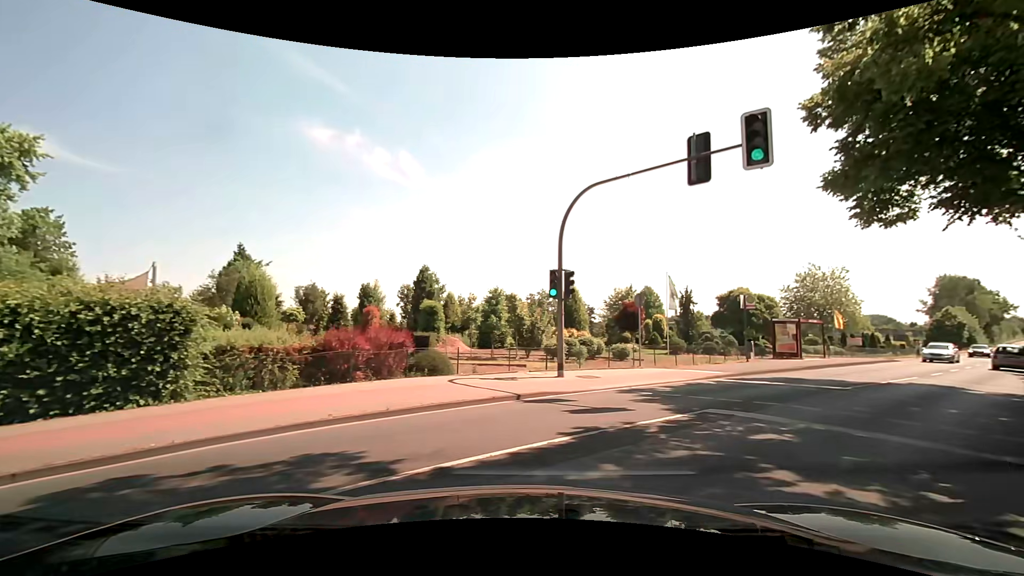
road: residential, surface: asphalt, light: Day
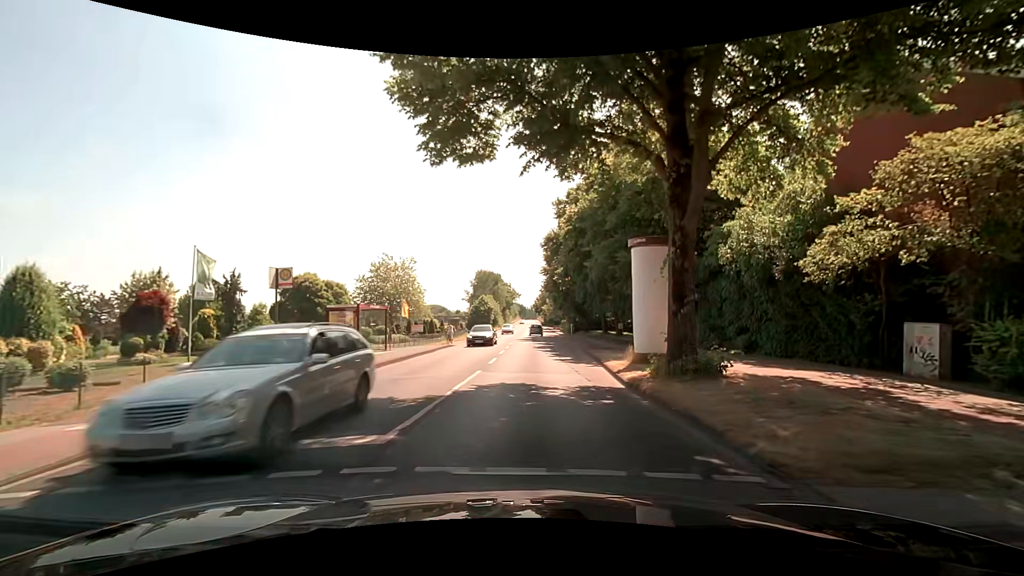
(+4.4, +9.5) m; +45°
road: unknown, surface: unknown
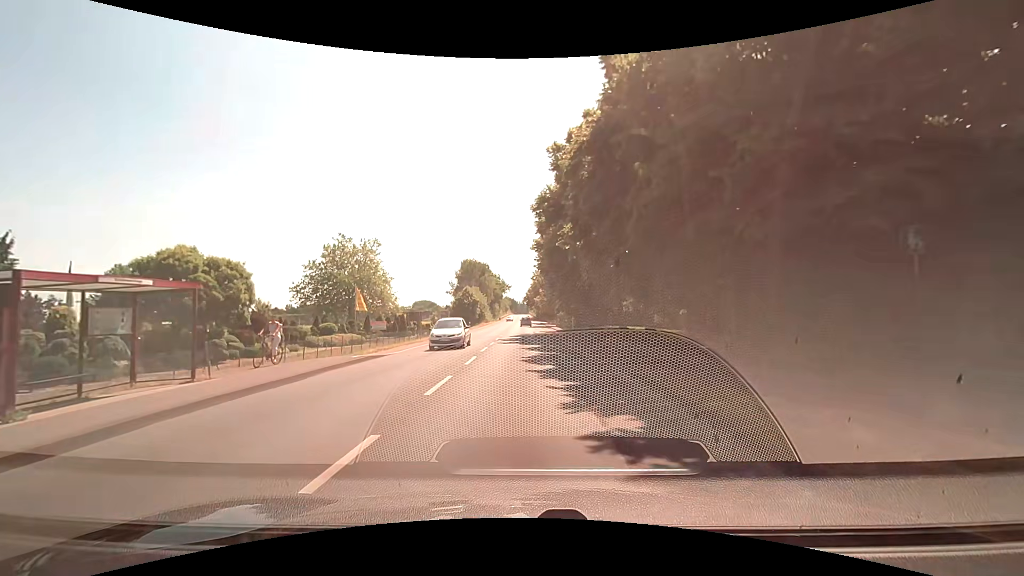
(+0.5, +15.6) m; +1°
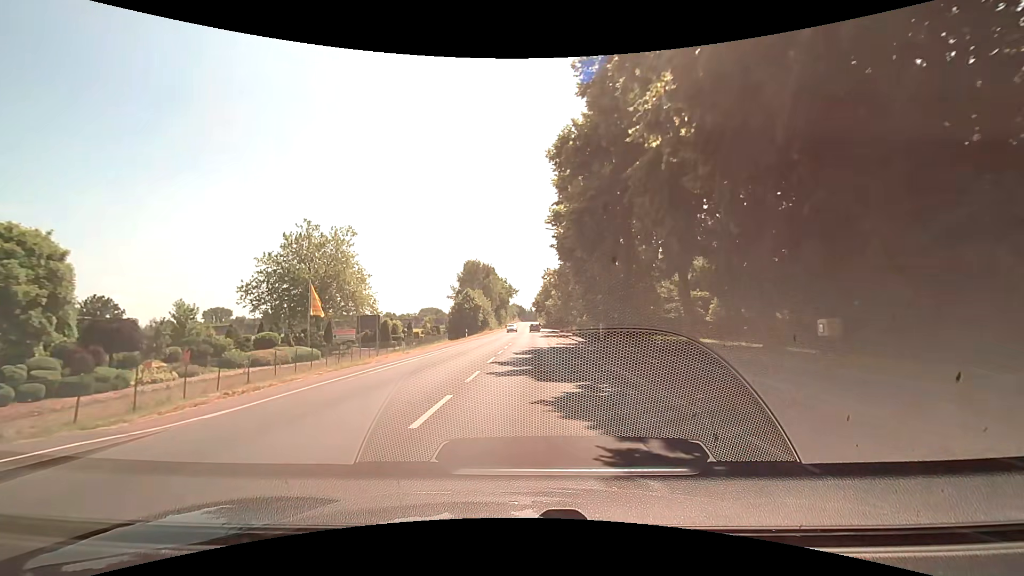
(-0.3, +14.7) m; -2°
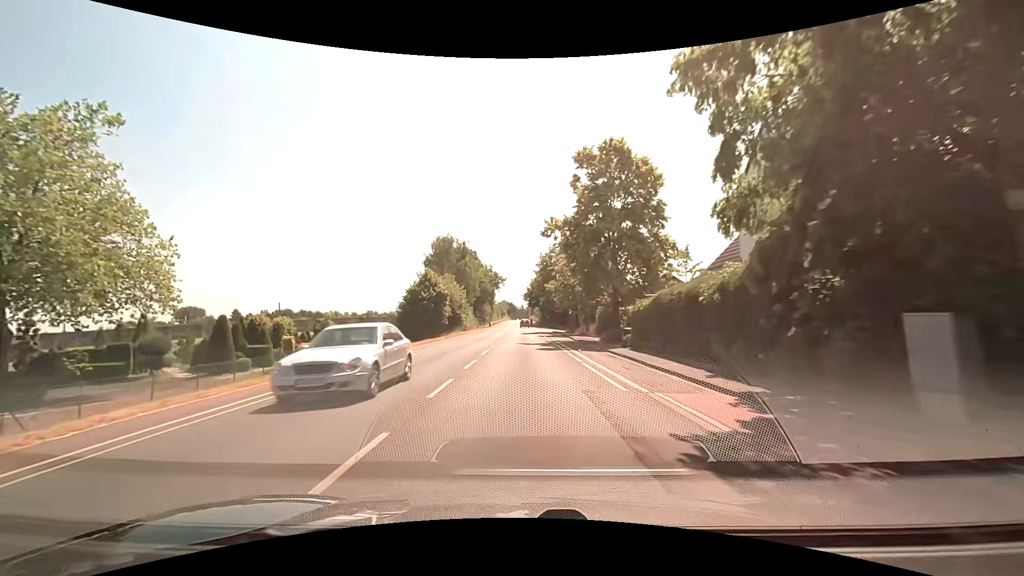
(+0.8, +33.3) m; +1°
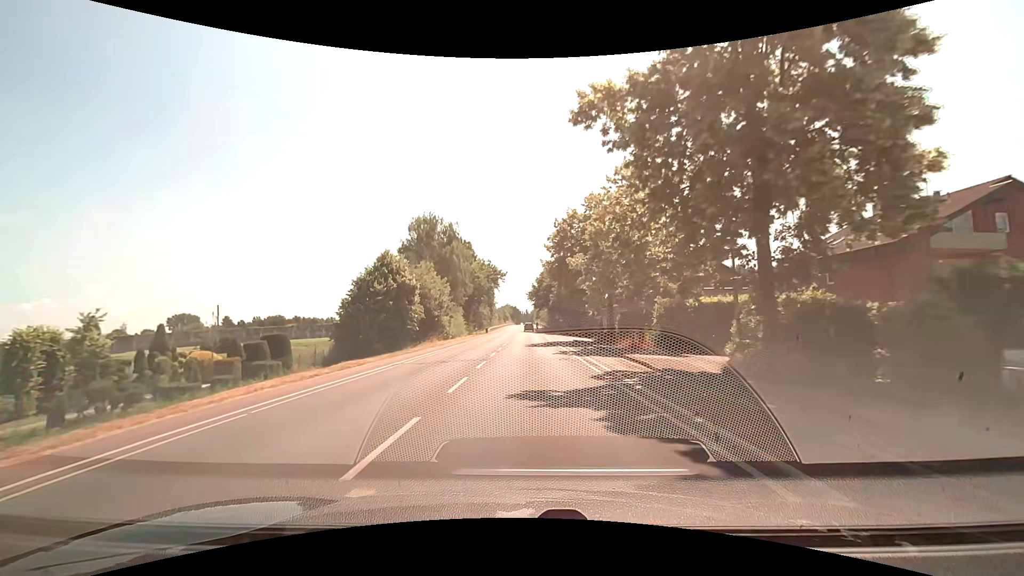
(+0.2, +22.2) m; 0°
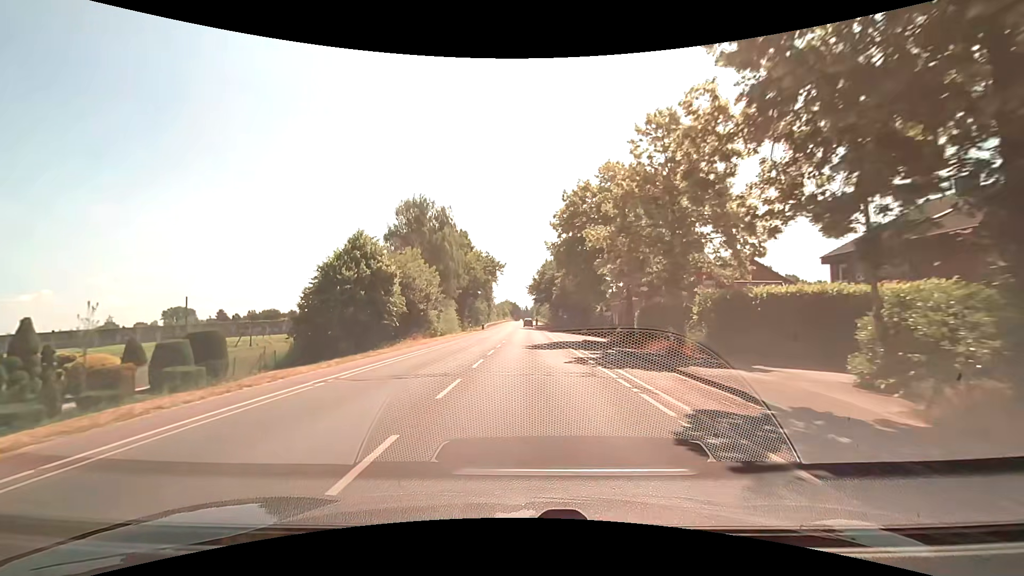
(0.0, +7.5) m; 0°
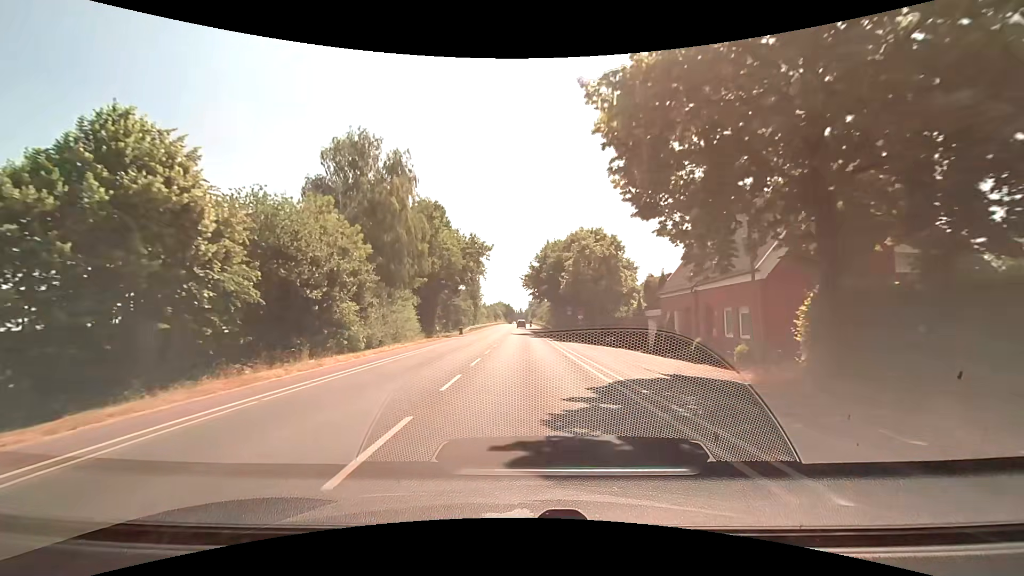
(+0.1, +22.6) m; +1°
(0, +10) (0, +20) (0, +30) (0, +40) (0, +50) (0, +60) (0, +70) (0, +80) (0, +90) (0, +100) m
